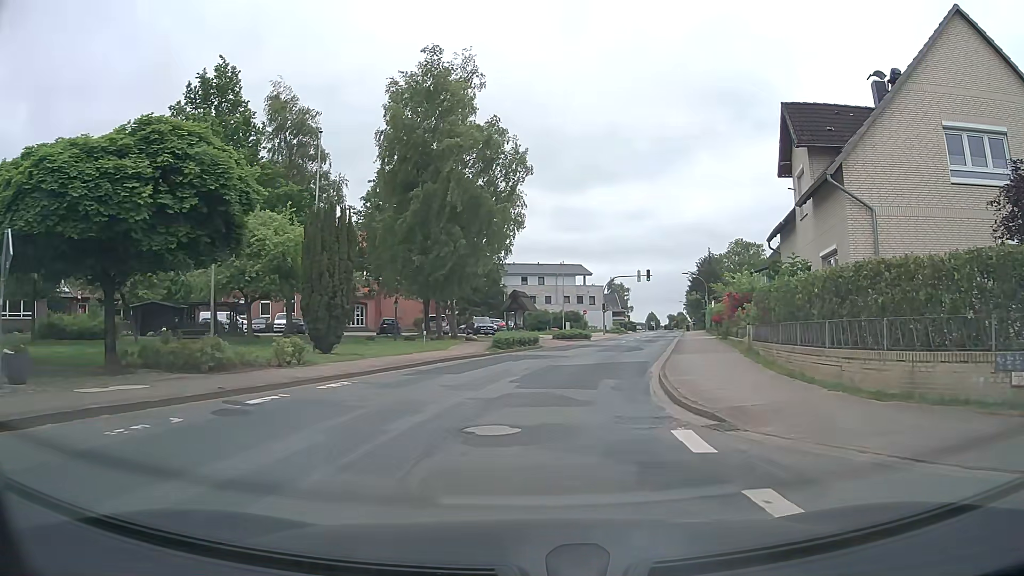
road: tertiary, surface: asphalt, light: Day
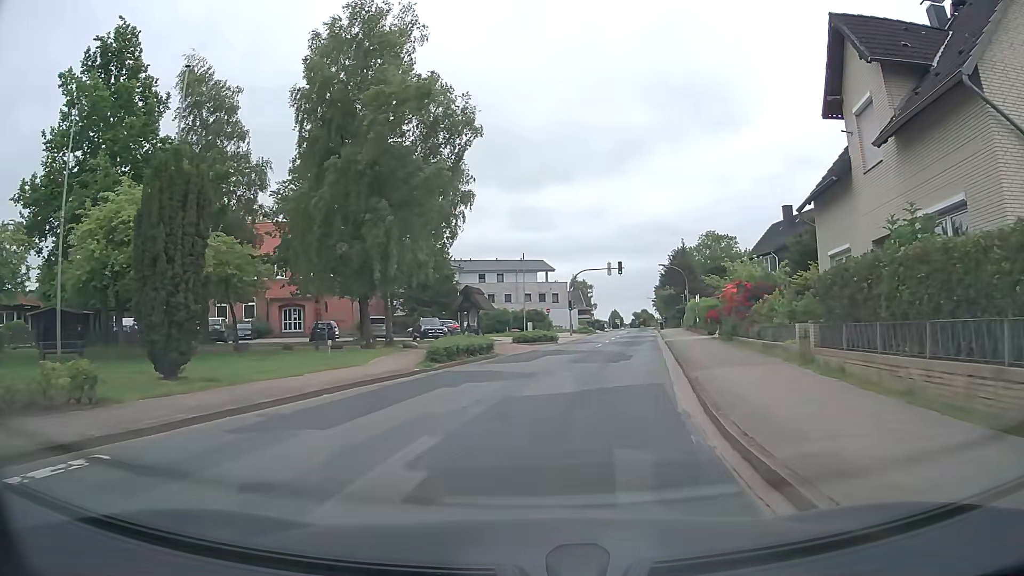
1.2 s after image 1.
(+0.3, +7.8) m; +5°
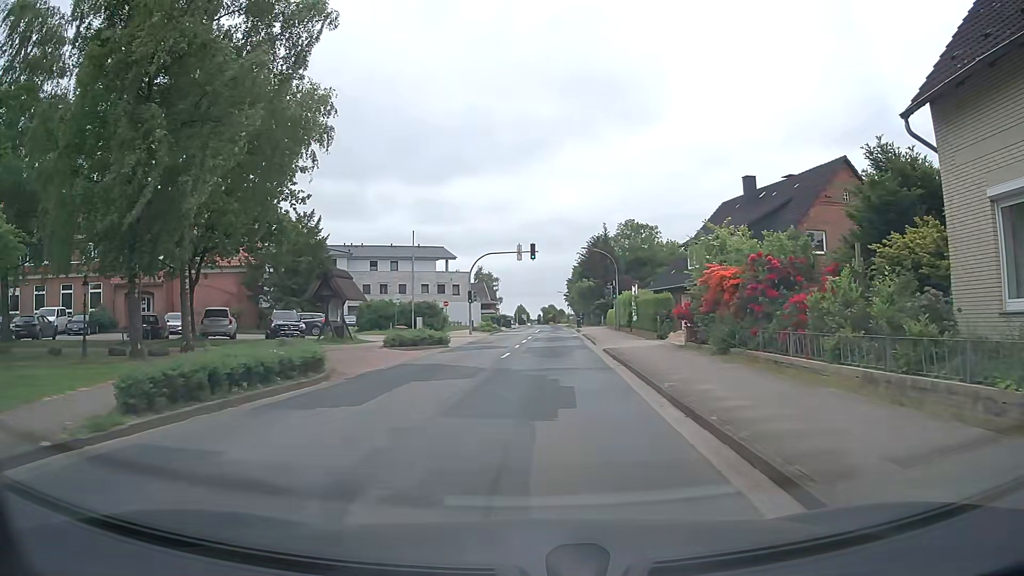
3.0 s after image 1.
(+0.7, +11.8) m; +8°
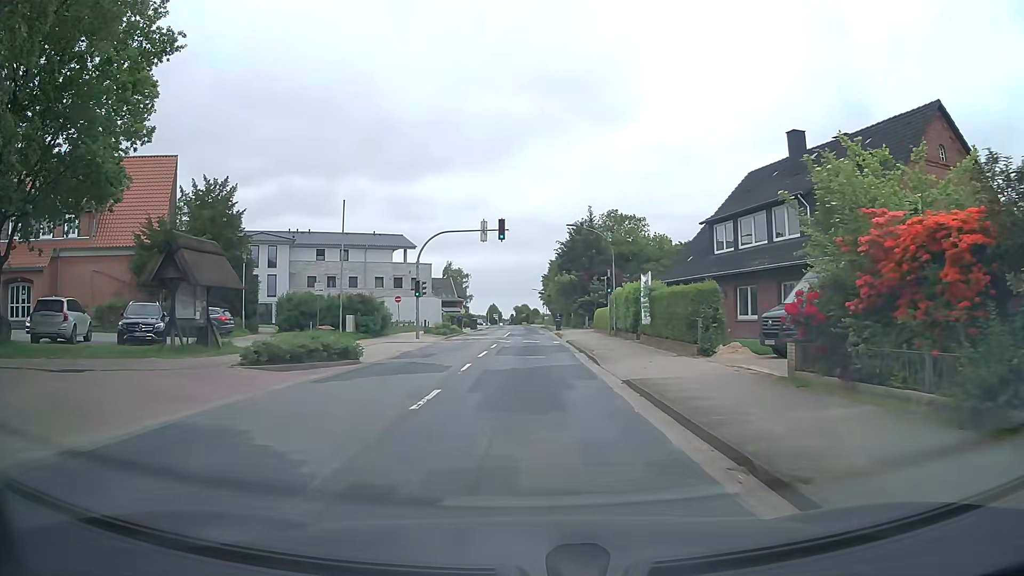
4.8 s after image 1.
(+0.1, +12.2) m; +2°
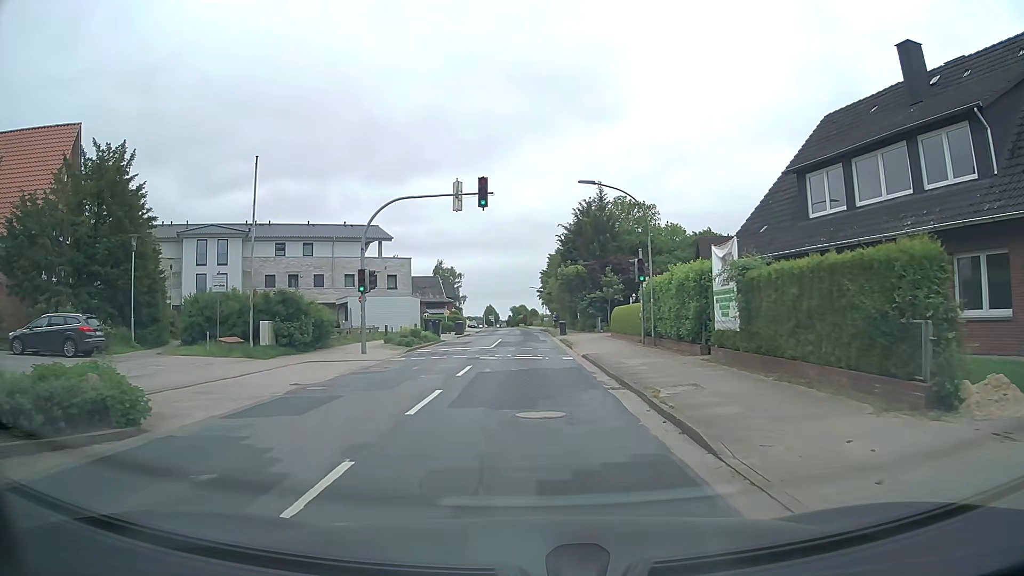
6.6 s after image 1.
(0.0, +11.8) m; +1°
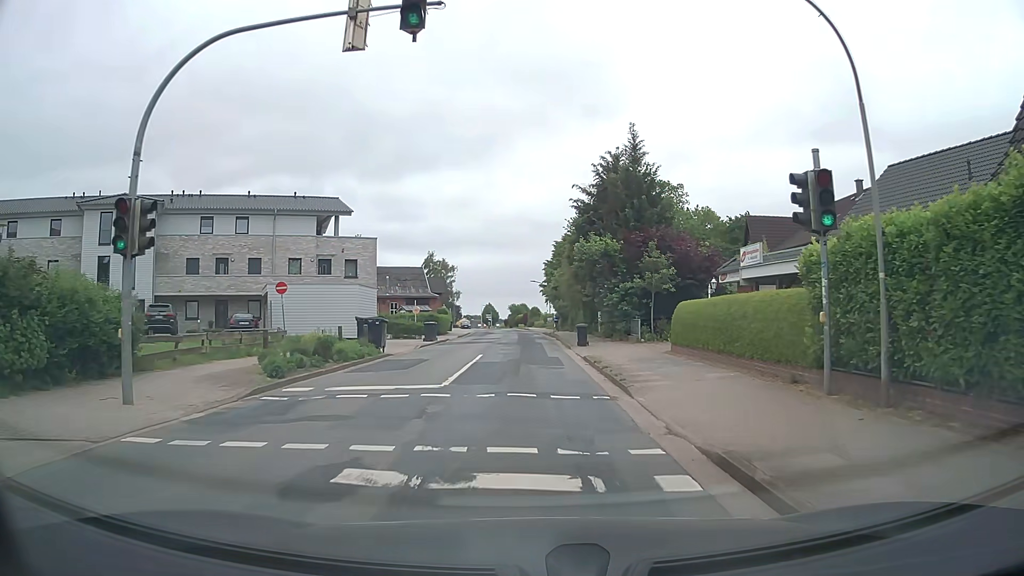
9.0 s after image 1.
(-0.3, +16.1) m; -2°
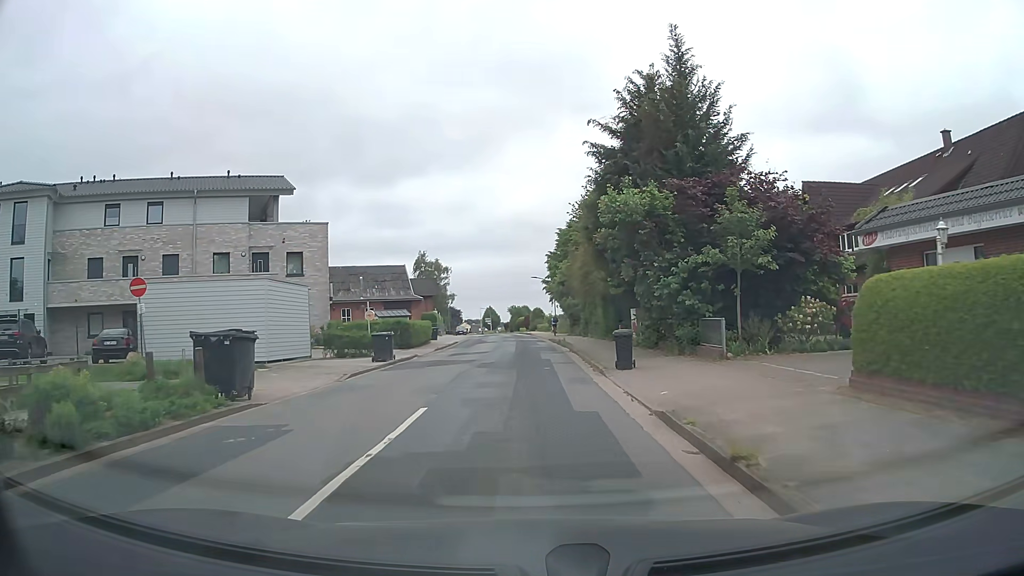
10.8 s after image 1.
(+0.2, +12.7) m; +1°
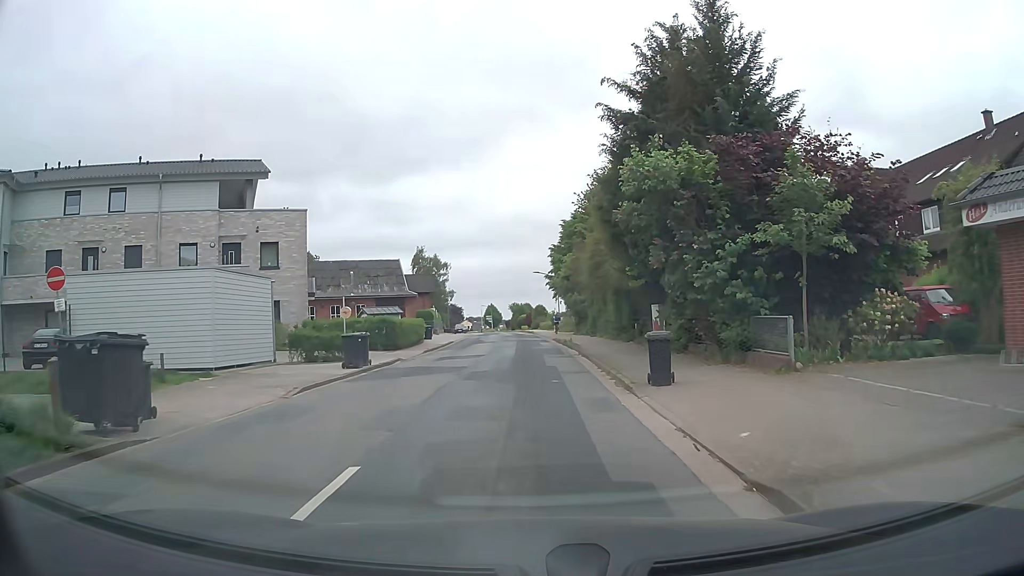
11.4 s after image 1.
(-0.1, +4.3) m; -1°
(0, +10) (0, +20) (0, +30) (0, +40) (-1, +50) (-1, +60) (-2, +70) (-3, +80) (-4, +90) (-5, +100) m
